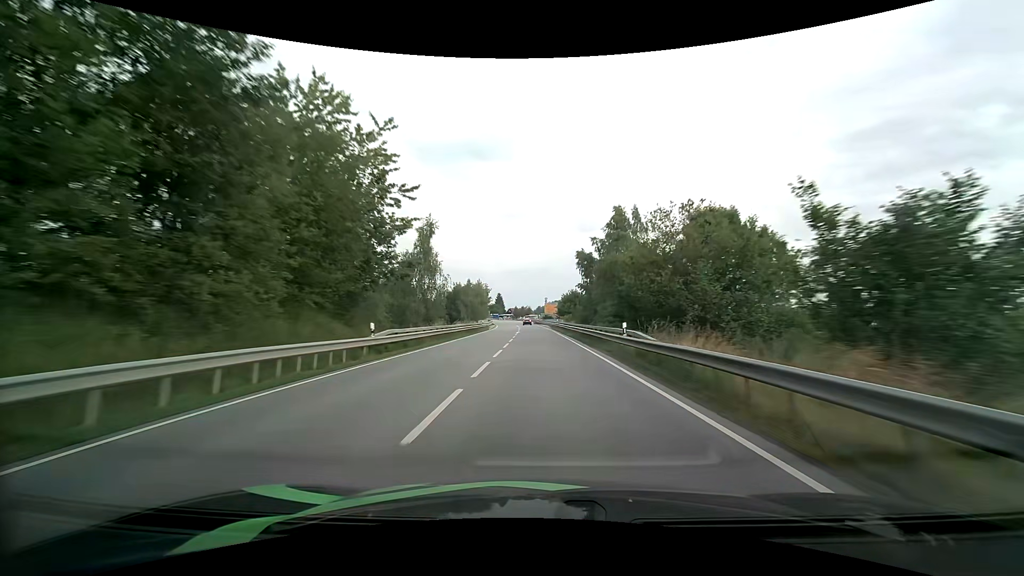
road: primary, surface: asphalt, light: Day
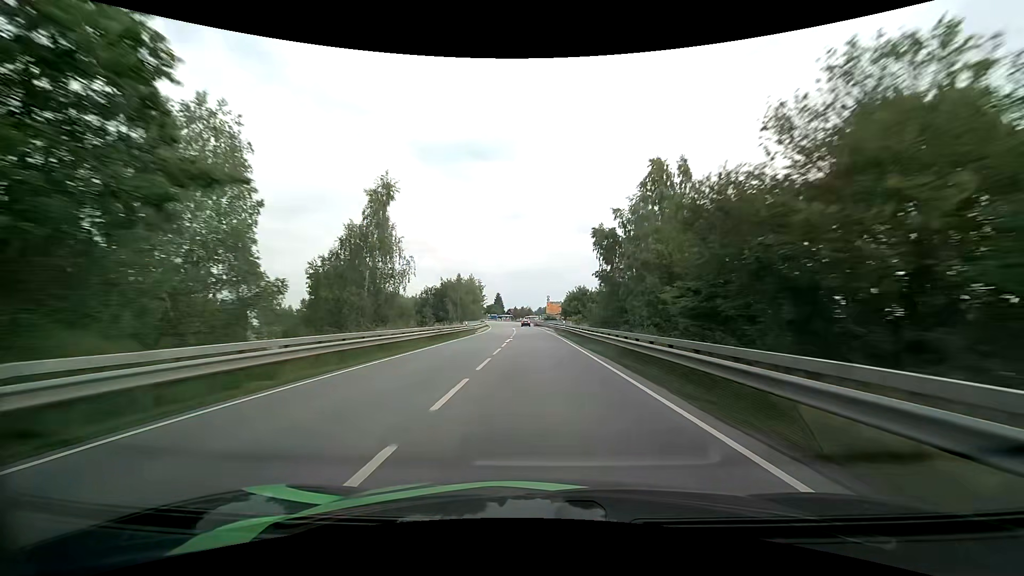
(0.0, +16.0) m; 0°
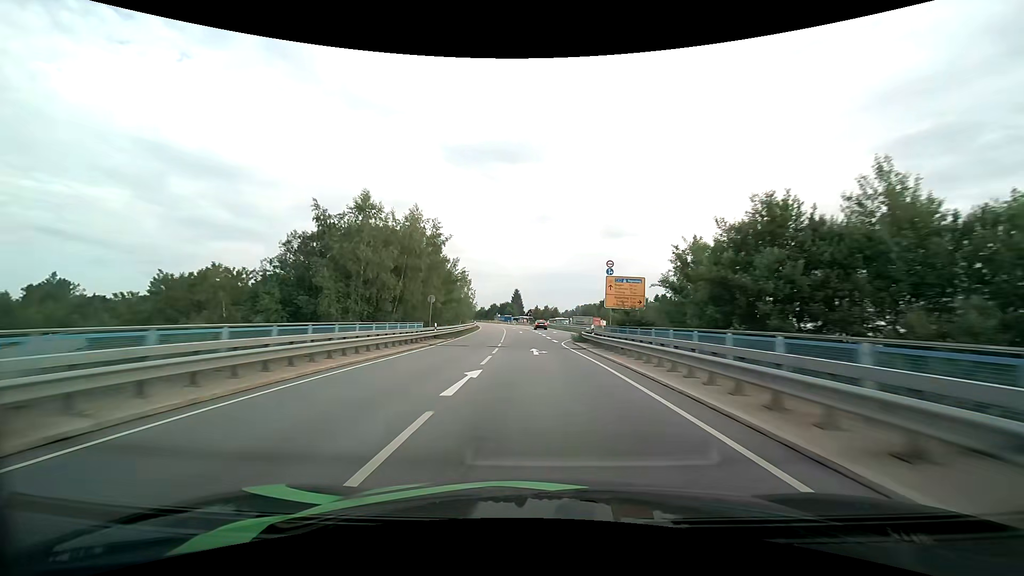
(-1.5, +64.5) m; -3°
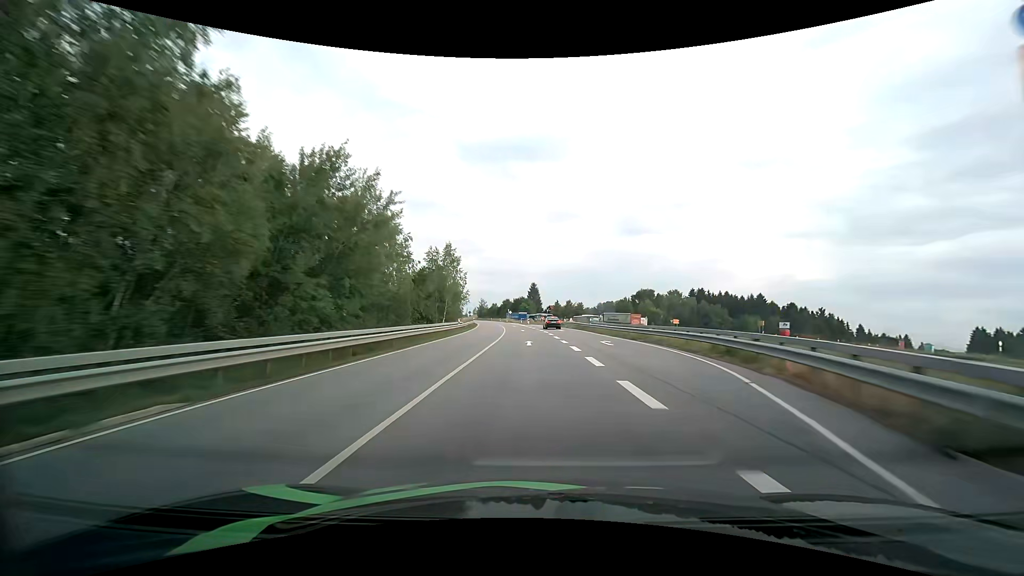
(-0.5, +32.9) m; -2°
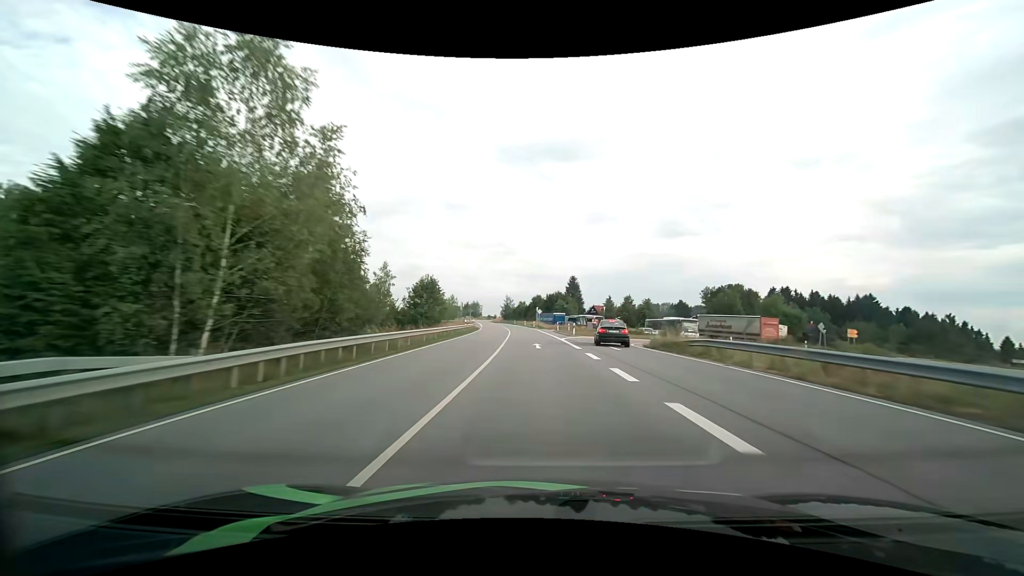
(-2.0, +50.2) m; -4°
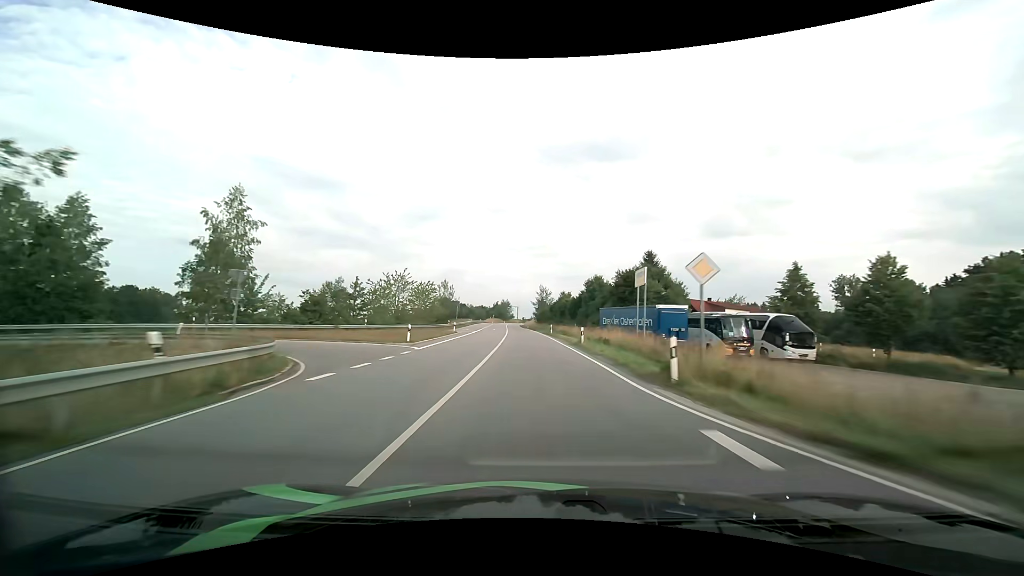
(-2.8, +69.6) m; -5°
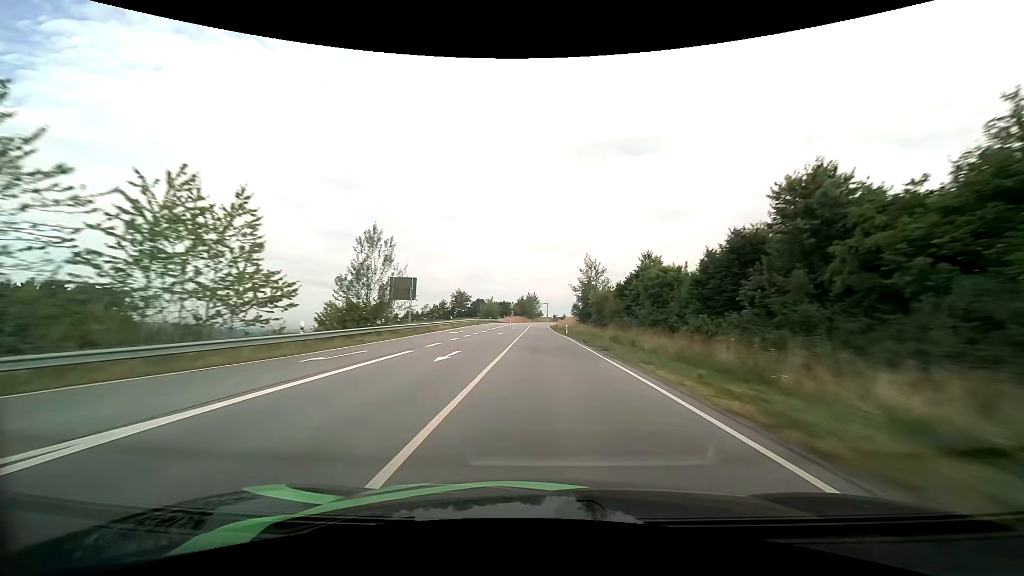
(-2.1, +54.5) m; -3°
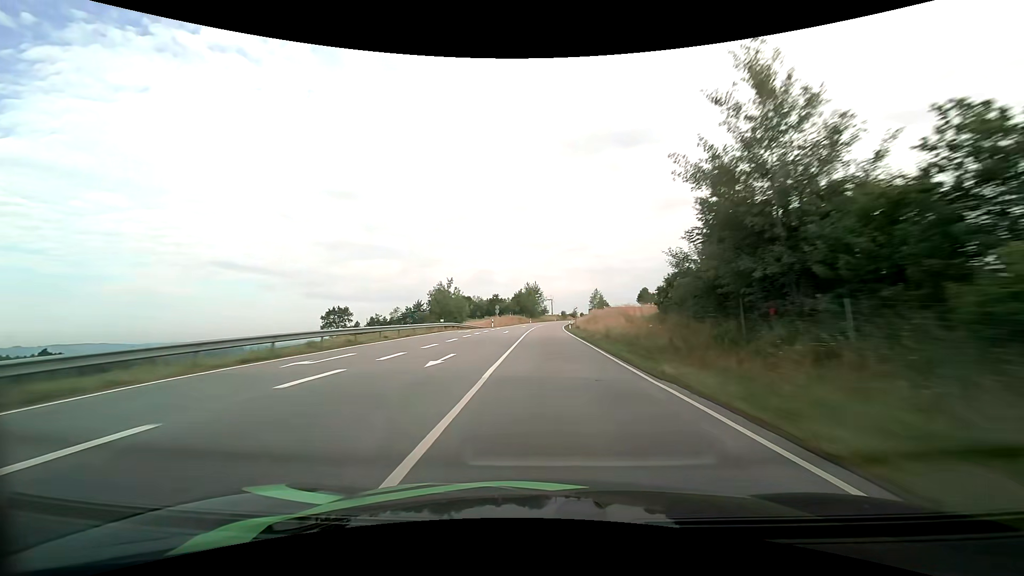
(-0.2, +55.7) m; 0°
(0, +10) (0, +20) (0, +30) (0, +40) (0, +50) (+1, +60) (+1, +70) (+2, +80) (+2, +90) (+3, +100) m
